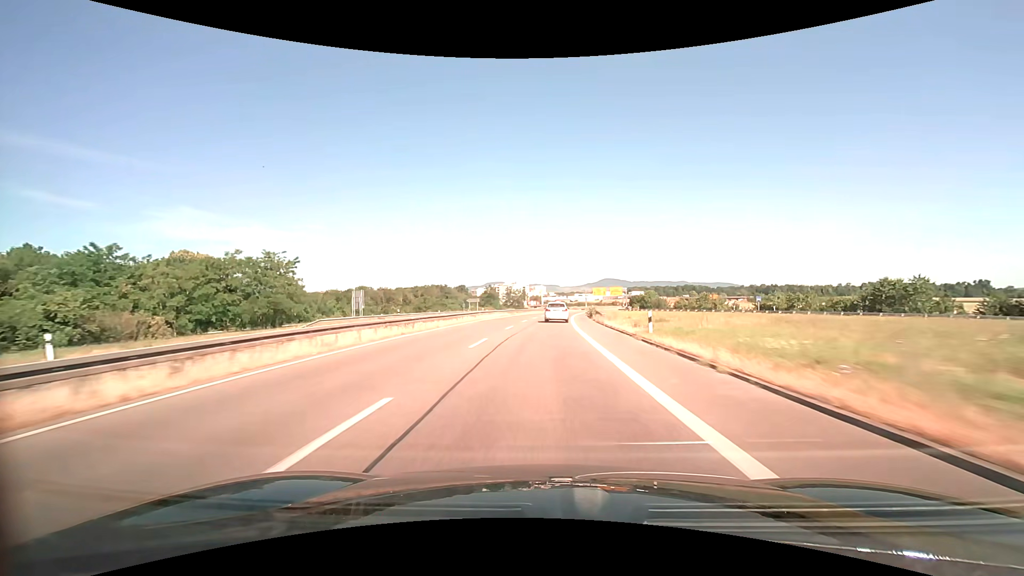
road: trunk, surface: asphalt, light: Day
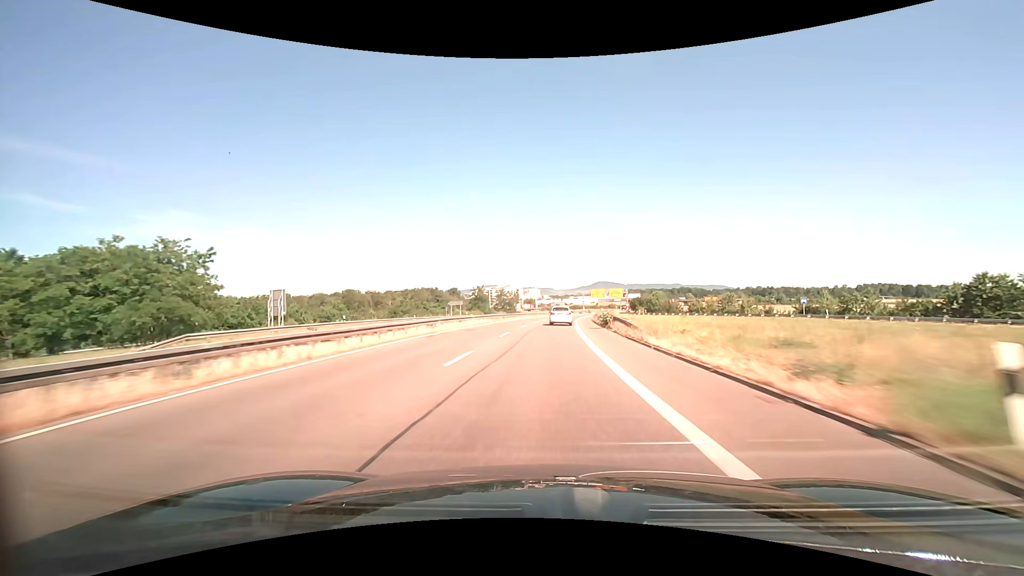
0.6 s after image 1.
(+0.1, +15.7) m; +1°
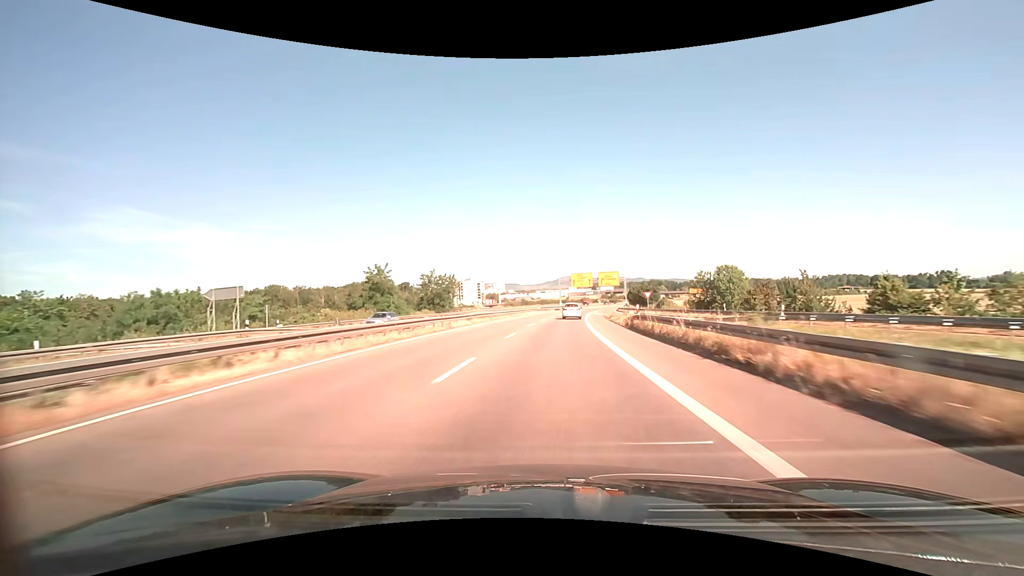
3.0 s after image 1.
(+2.0, +62.8) m; +4°
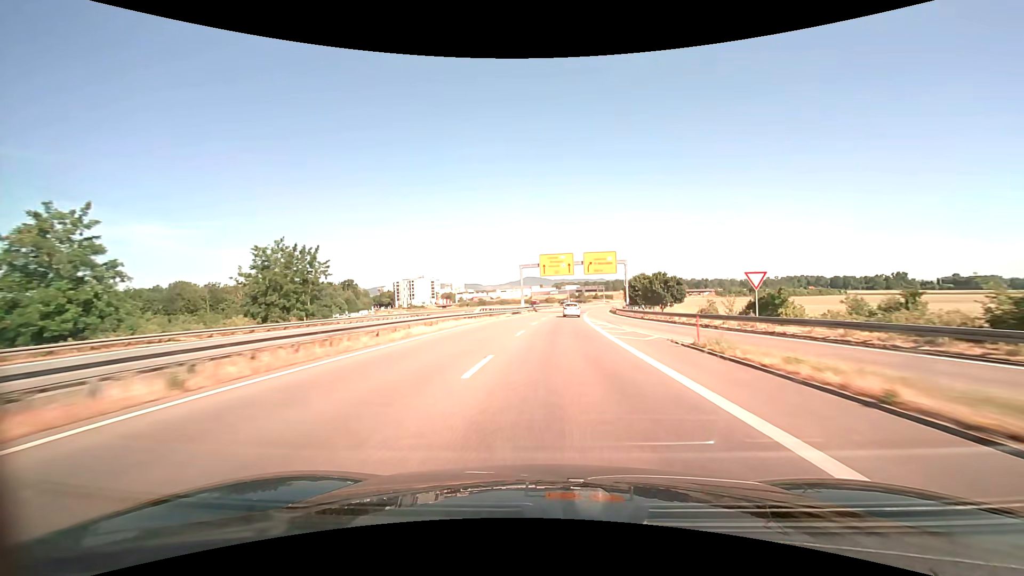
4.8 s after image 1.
(+1.5, +47.2) m; +4°
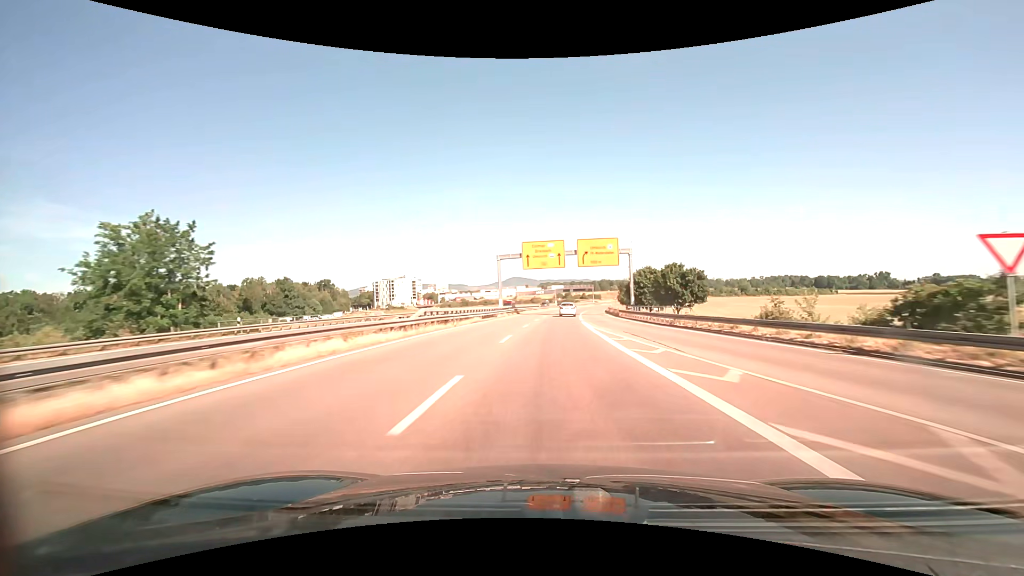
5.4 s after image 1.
(+0.2, +15.7) m; +2°
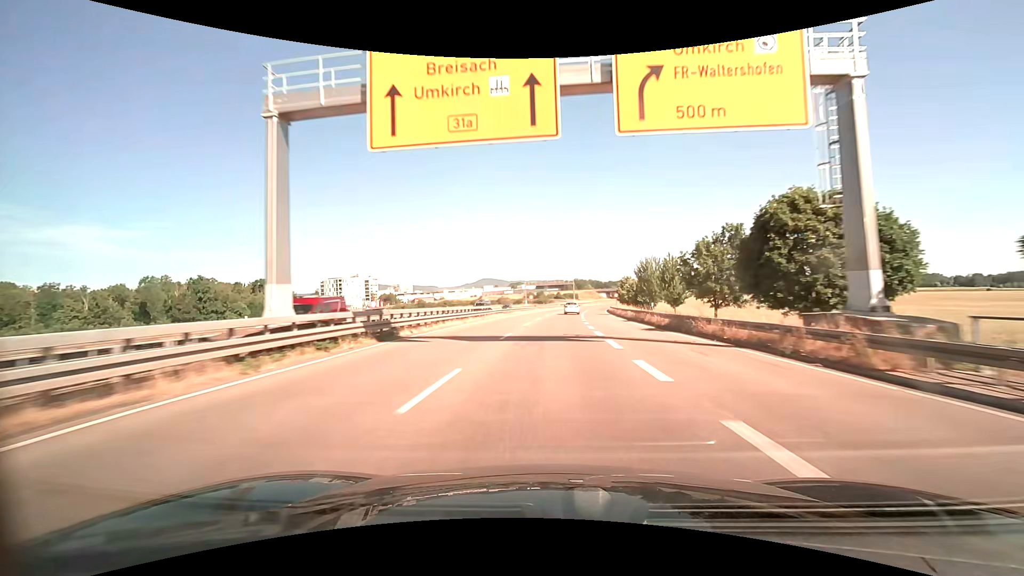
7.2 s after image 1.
(+1.4, +47.1) m; +3°
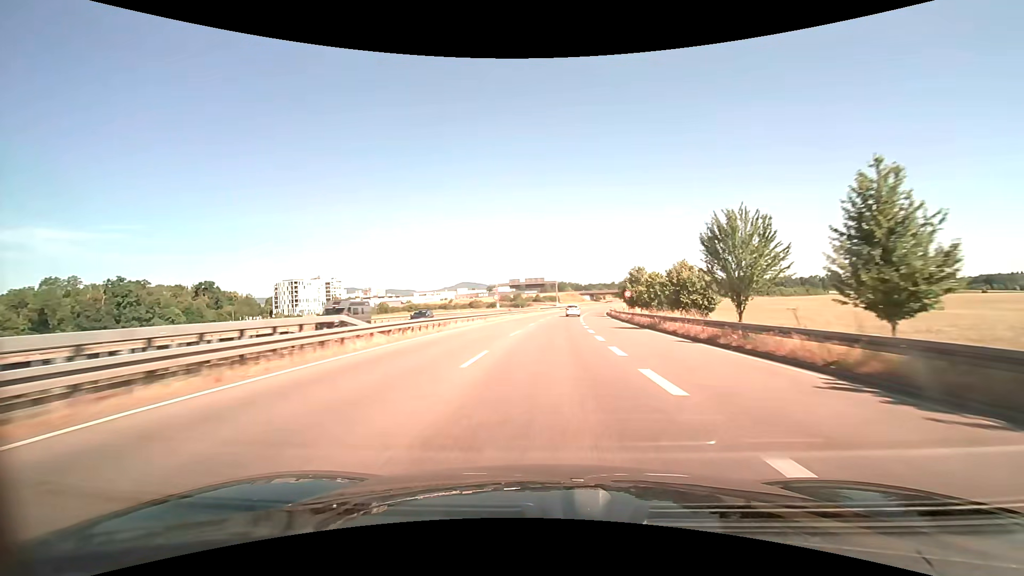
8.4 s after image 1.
(+0.7, +31.3) m; +3°
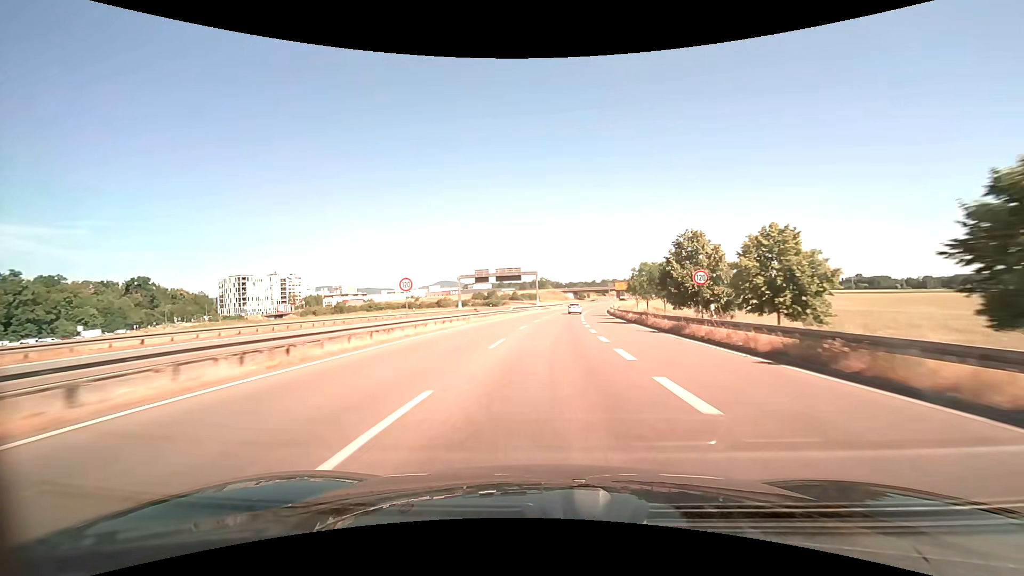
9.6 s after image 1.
(+0.5, +31.3) m; +2°
(0, +10) (0, +20) (+1, +30) (+1, +40) (+2, +50) (+2, +60) (+3, +70) (+4, +80) (+5, +90) (+6, +100) m
